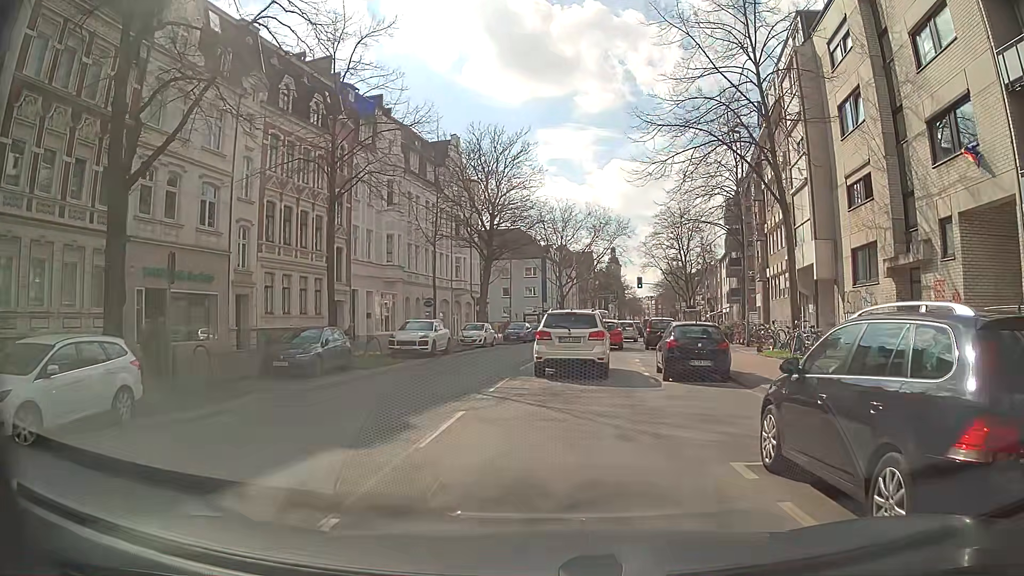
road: secondary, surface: asphalt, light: Day
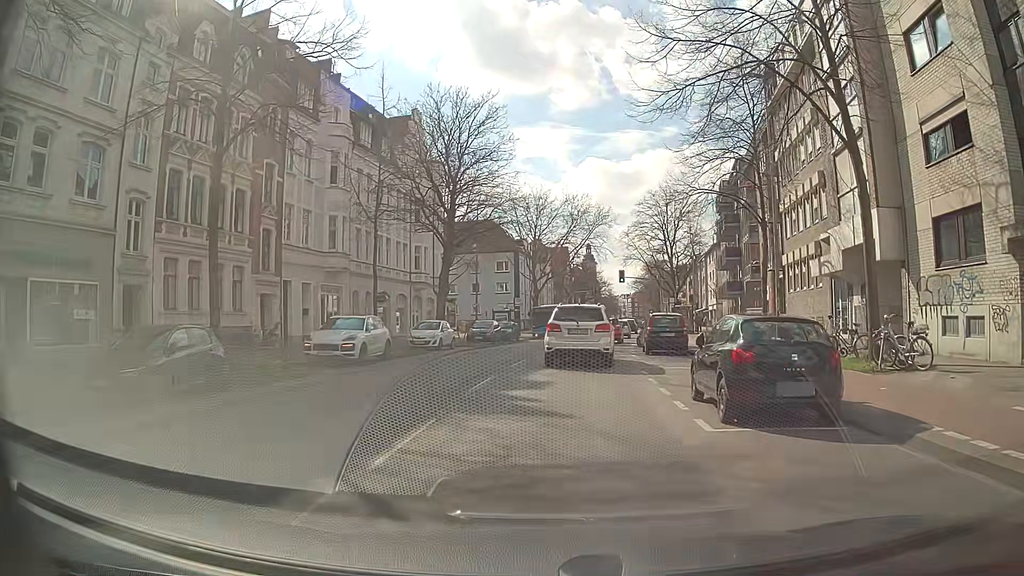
(0.0, +7.8) m; +2°
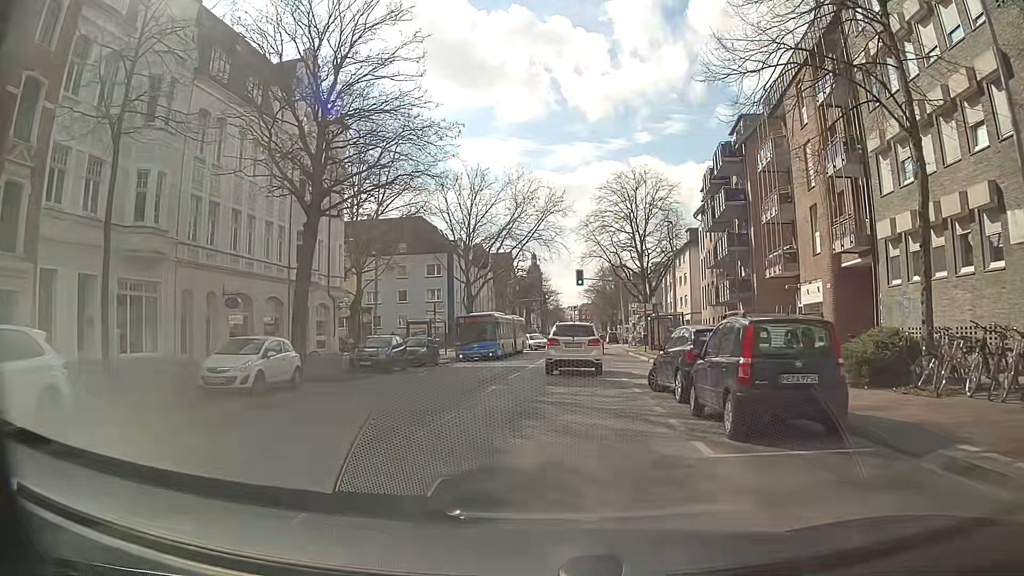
(+0.7, +16.6) m; +4°
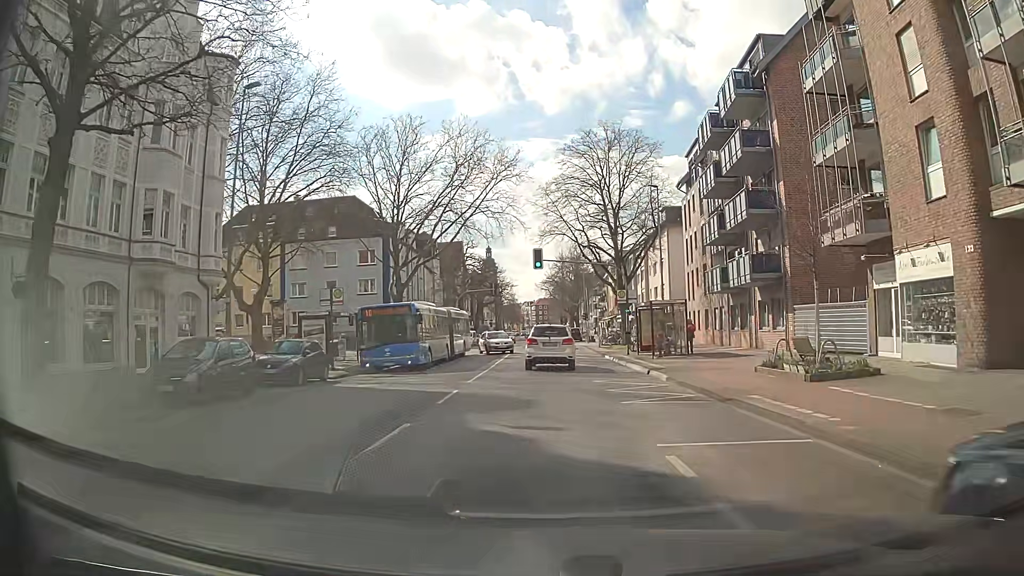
(+0.5, +12.9) m; +5°
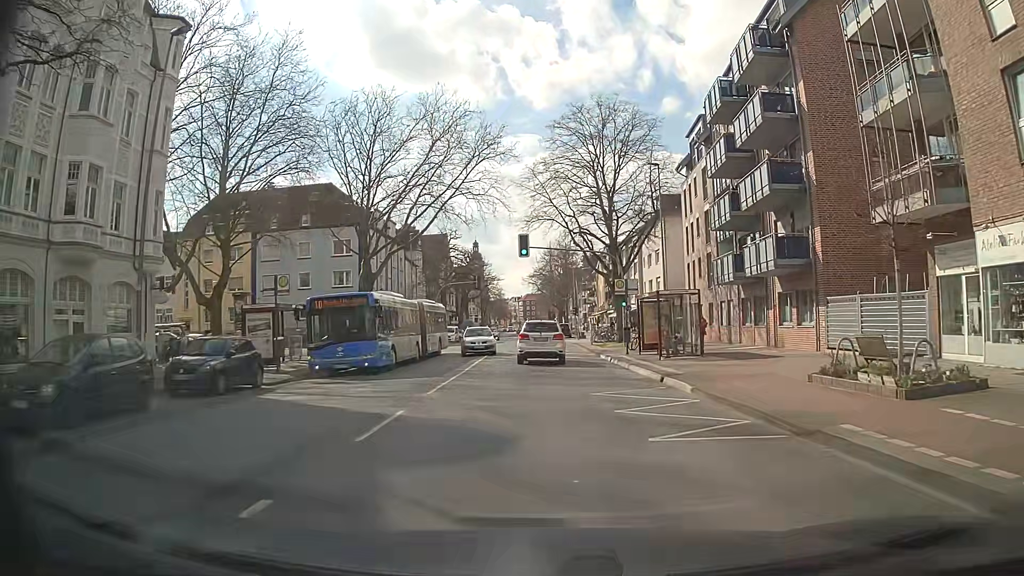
(0.0, +5.0) m; 0°
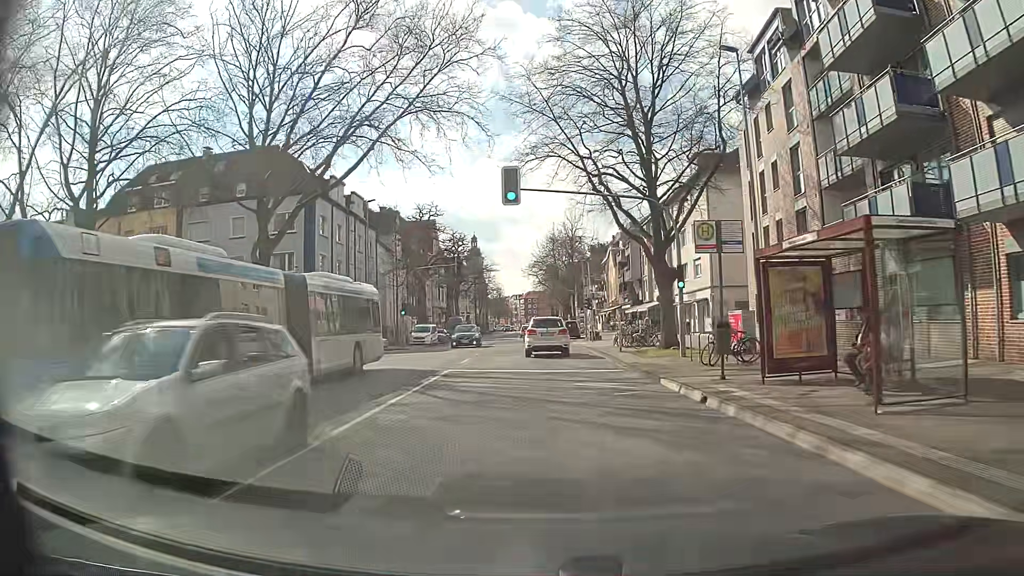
(+0.1, +16.9) m; 0°
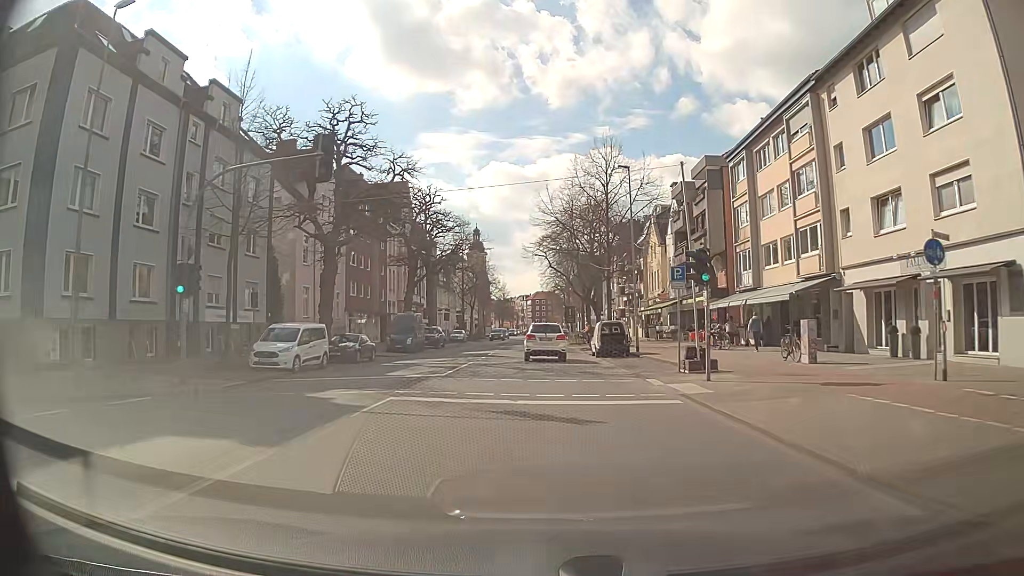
(+0.1, +33.0) m; +1°
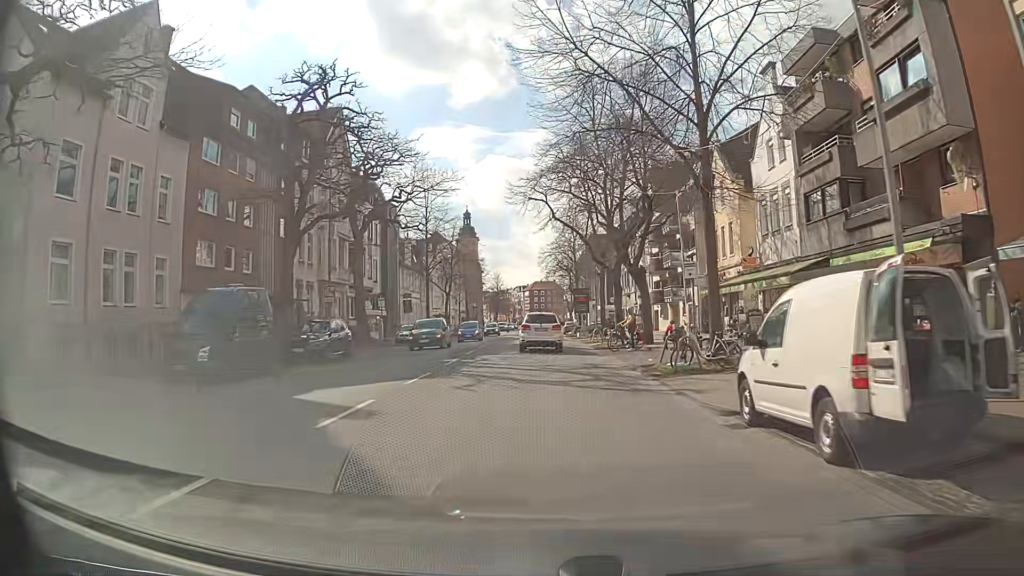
(-0.6, +28.5) m; -1°
(0, +10) (0, +20) (0, +30) (0, +40) (0, +50) (0, +60) (-1, +70) (-1, +80) (-1, +90) (-1, +100) m
